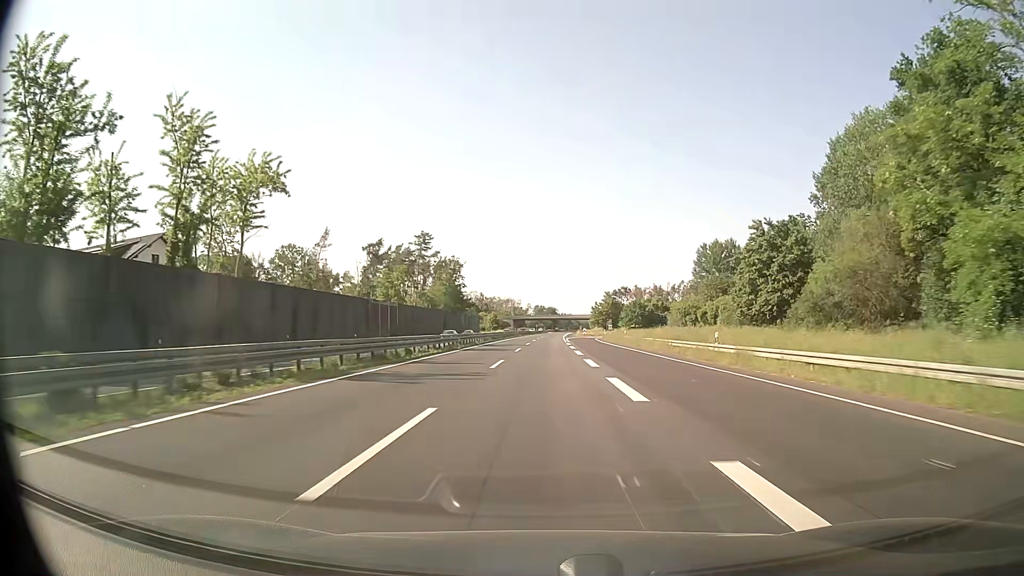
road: trunk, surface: asphalt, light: Day
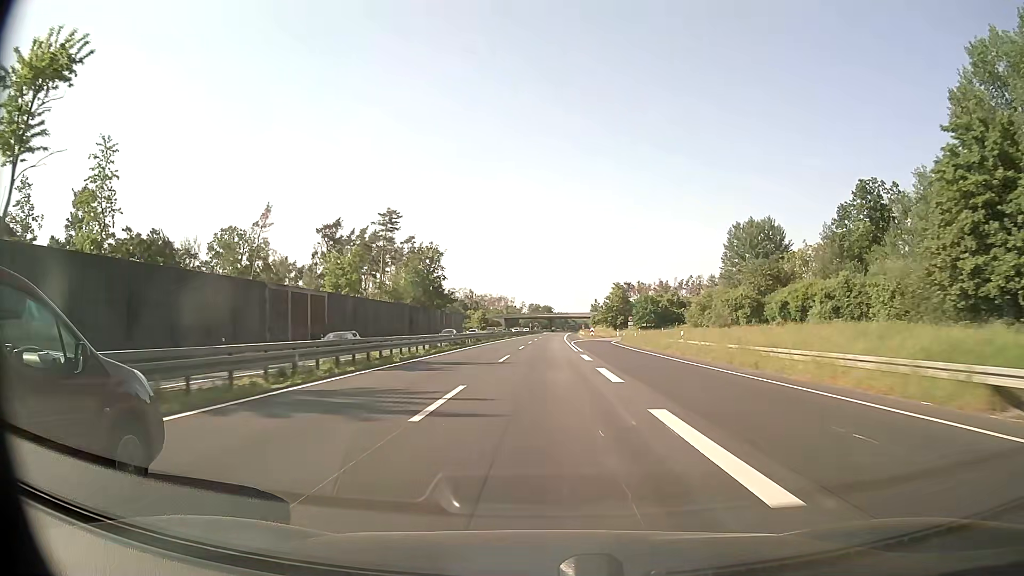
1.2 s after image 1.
(+0.1, +31.6) m; 0°
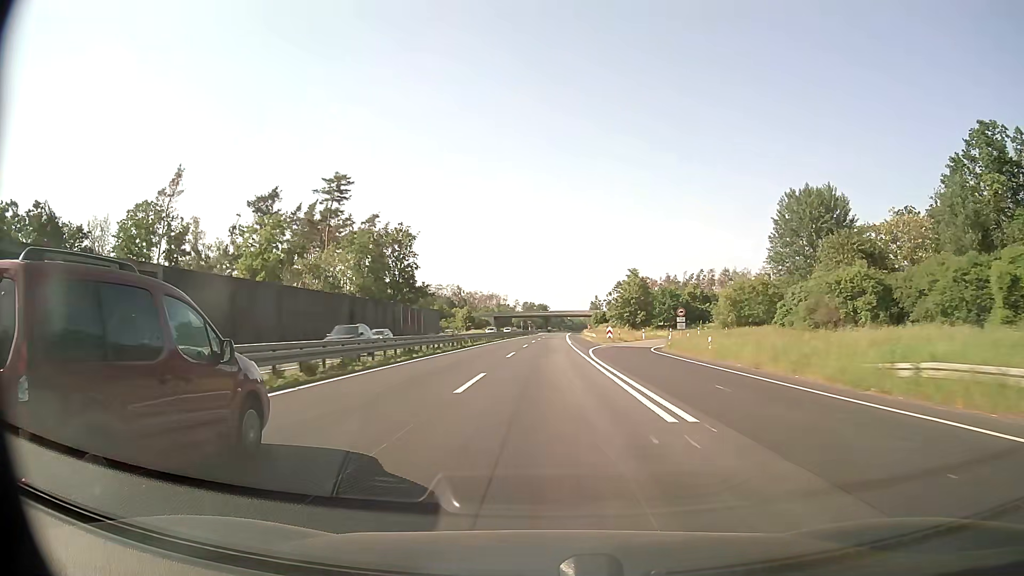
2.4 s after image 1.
(+0.1, +31.7) m; 0°
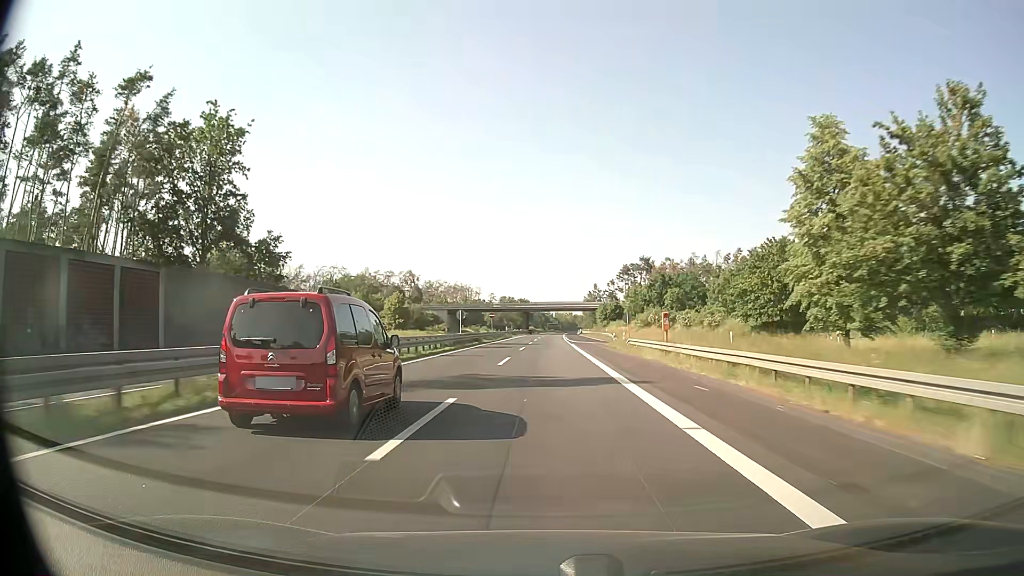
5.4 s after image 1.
(+0.9, +79.2) m; +1°
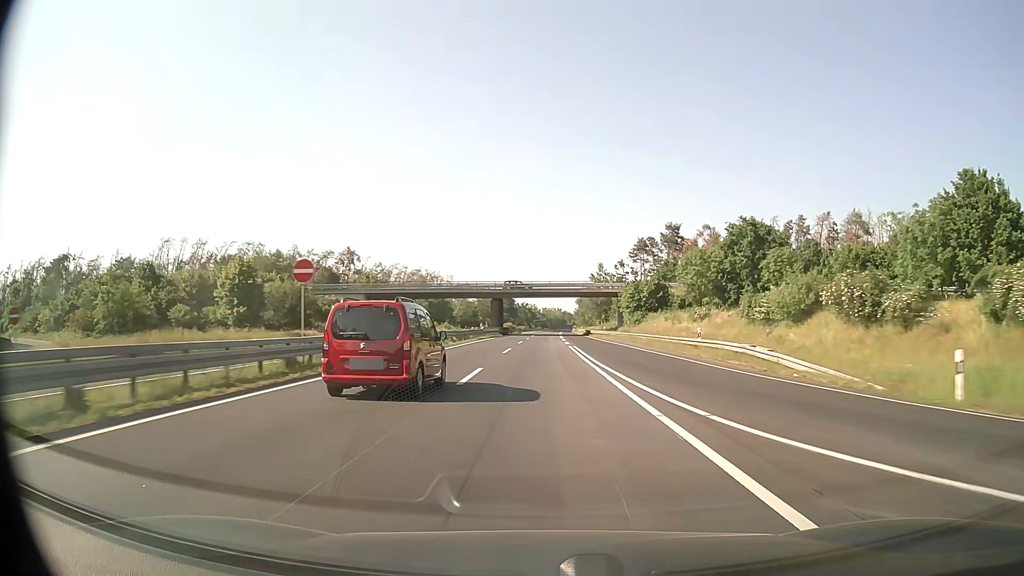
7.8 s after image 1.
(+0.7, +63.4) m; +1°
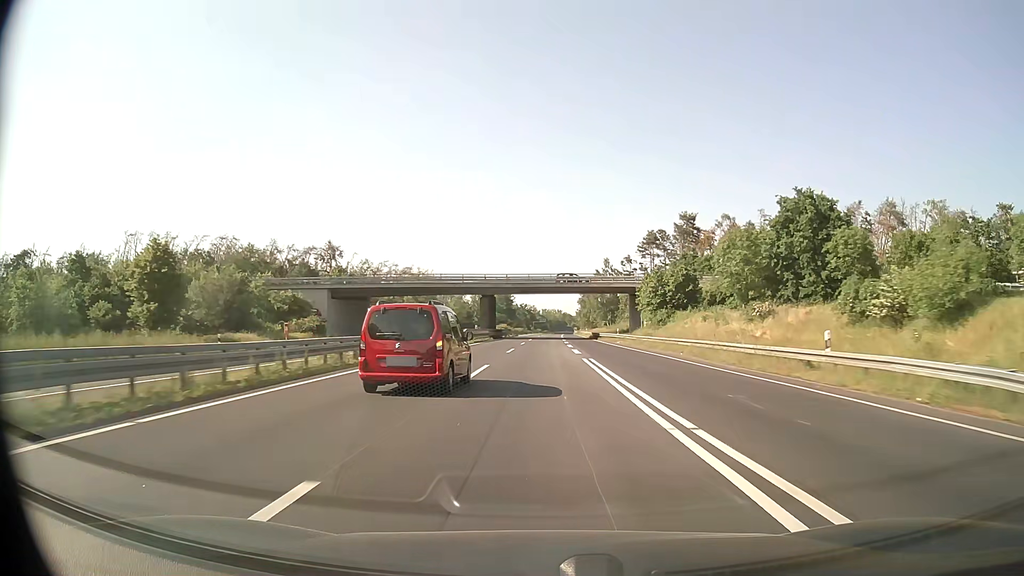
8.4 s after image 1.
(0.0, +15.8) m; 0°
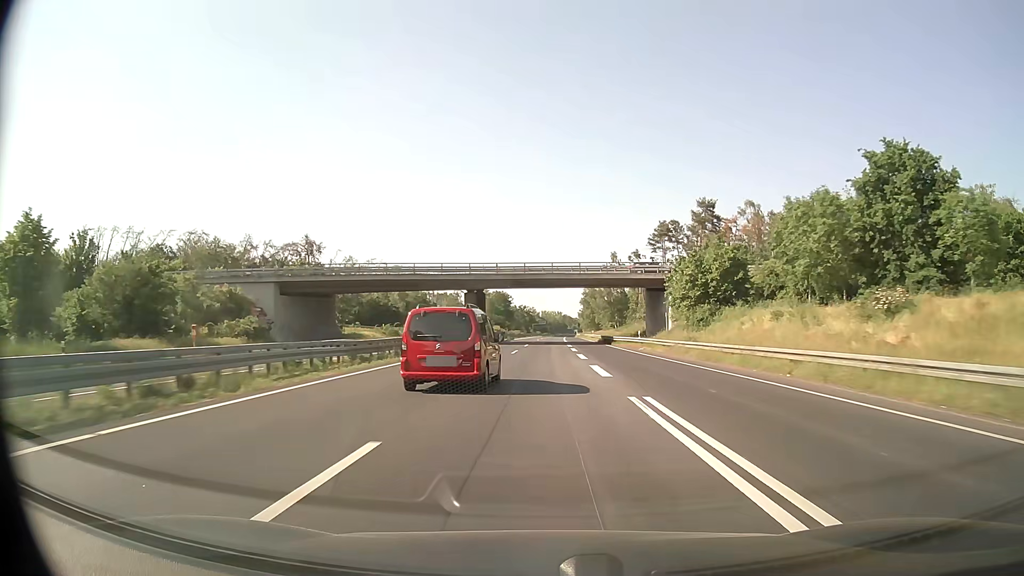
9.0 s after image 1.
(0.0, +15.8) m; 0°
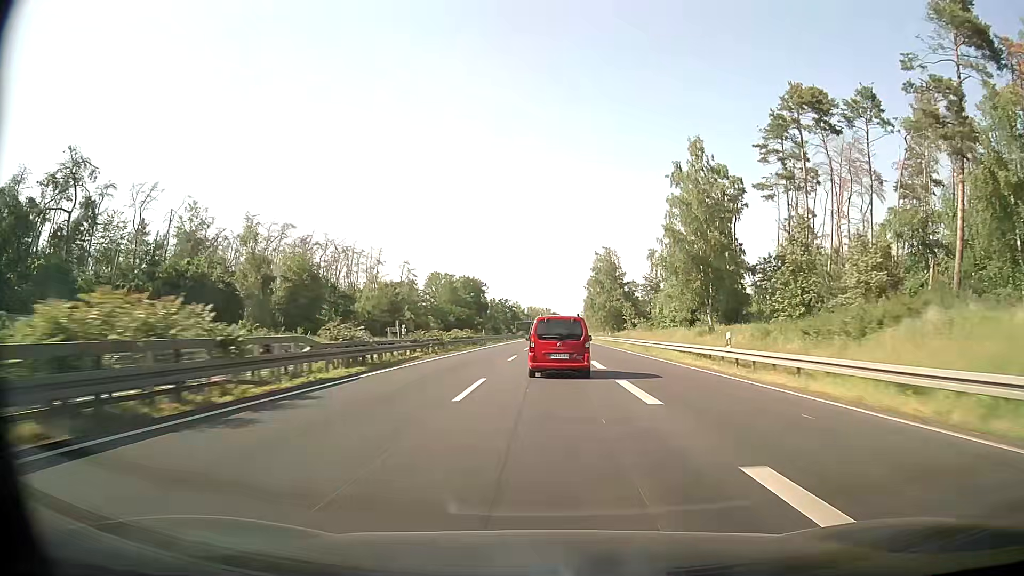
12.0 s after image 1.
(+0.4, +79.1) m; 0°
(0, +10) (0, +20) (0, +30) (+1, +40) (+1, +50) (+1, +60) (+2, +70) (+2, +80) (+2, +90) (+3, +100) m
